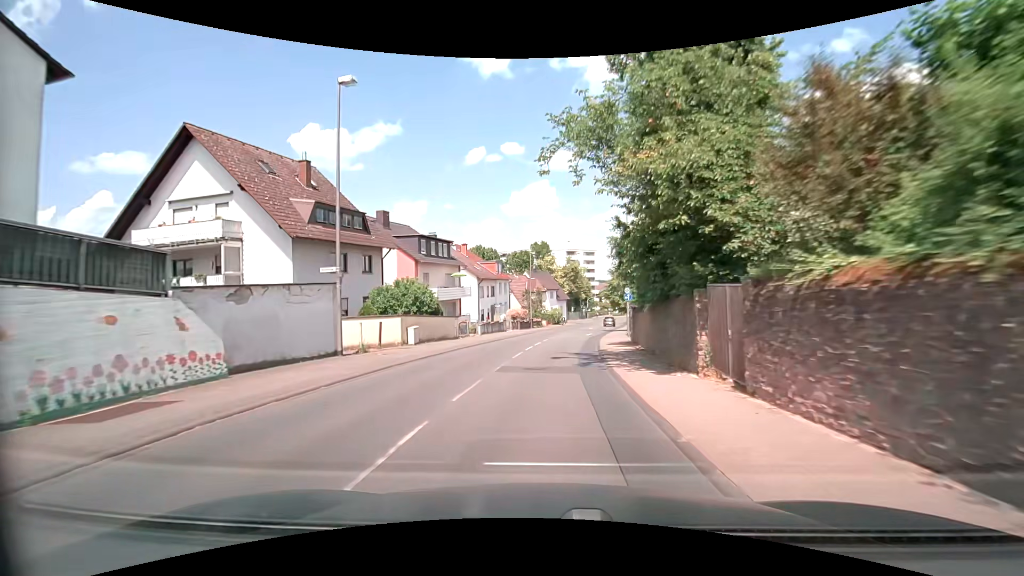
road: secondary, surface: asphalt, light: Day
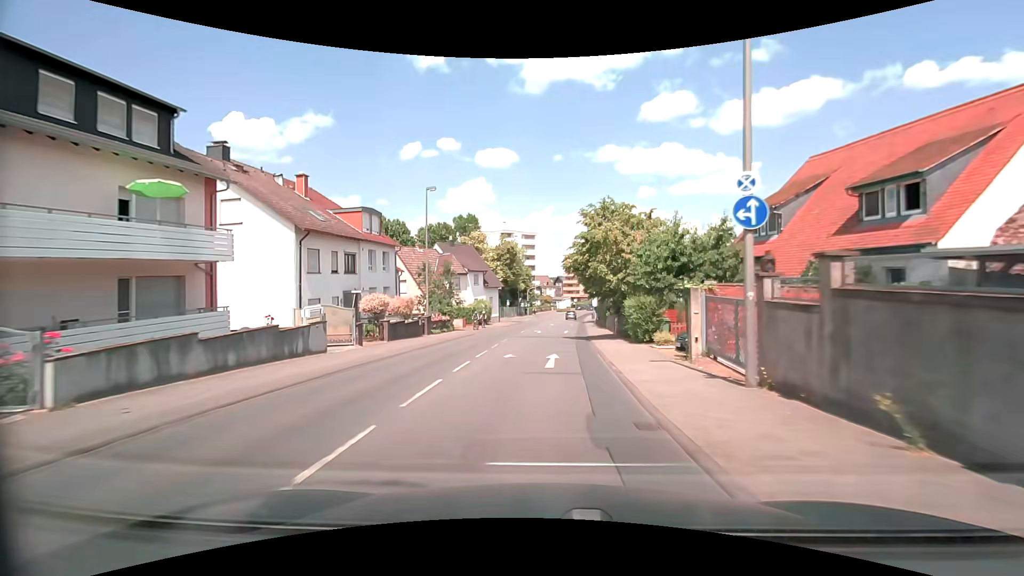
(+1.8, +31.8) m; +7°
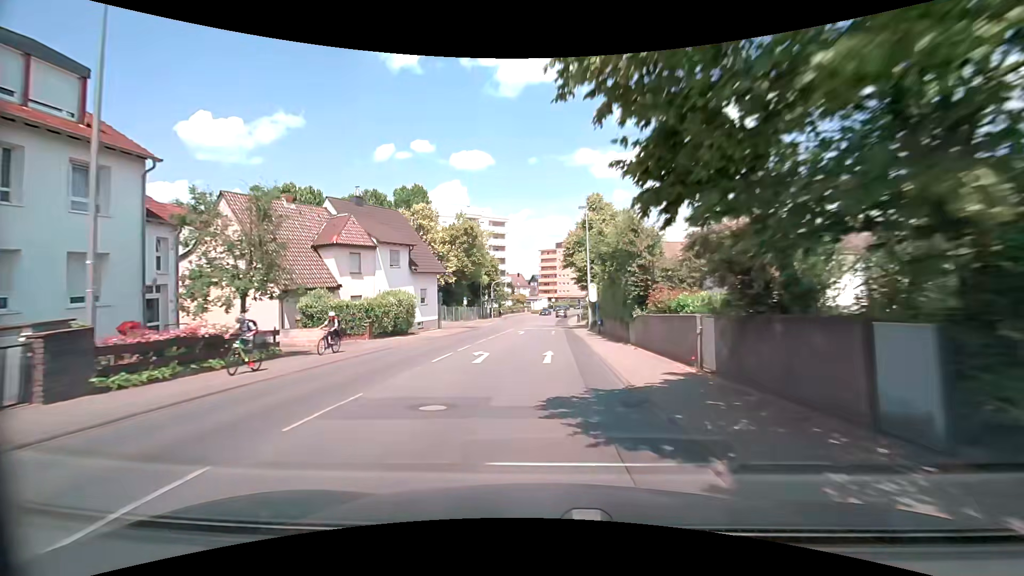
(+0.9, +24.0) m; +3°
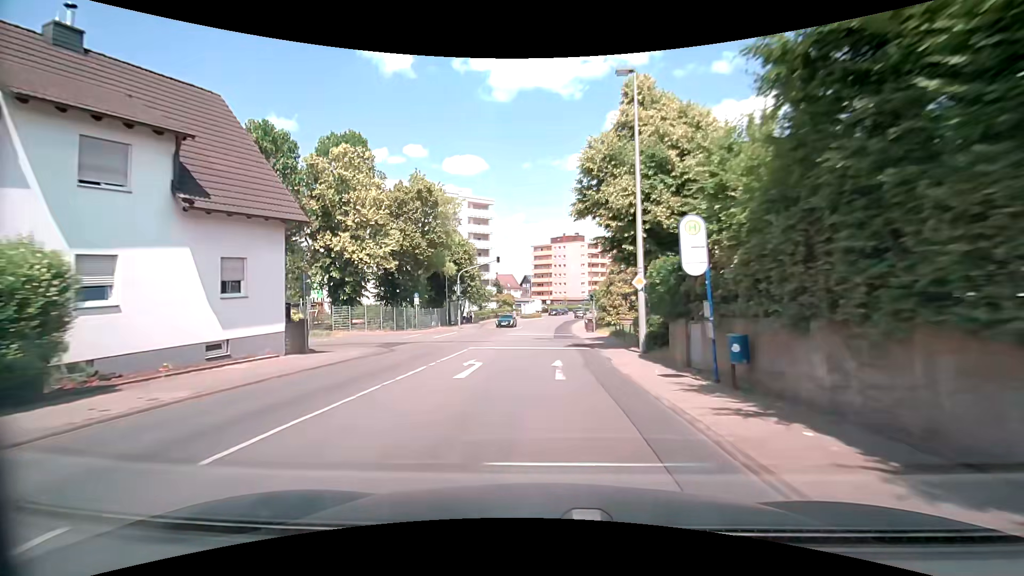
(0.0, +23.6) m; +1°
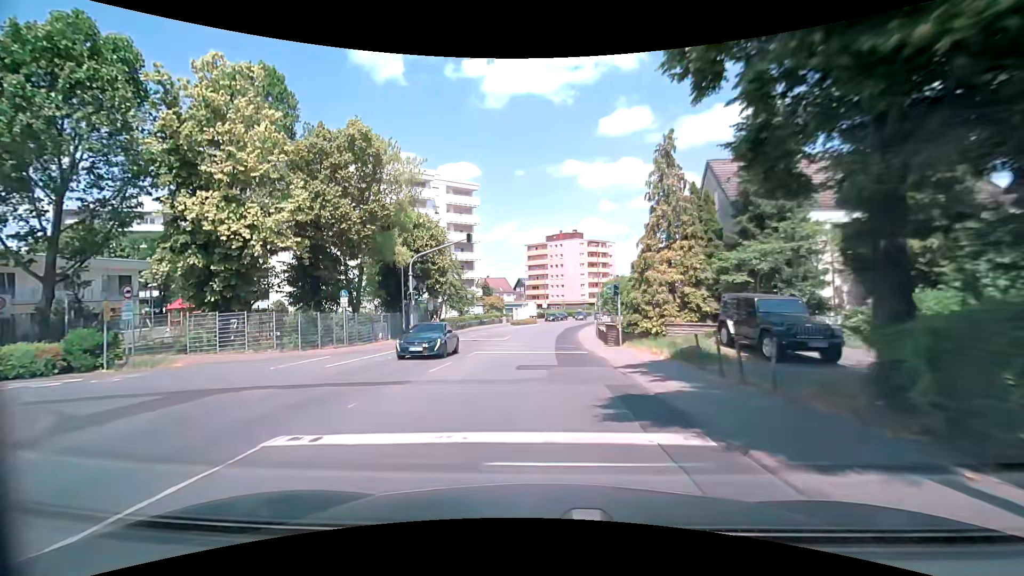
(0.0, +15.7) m; 0°
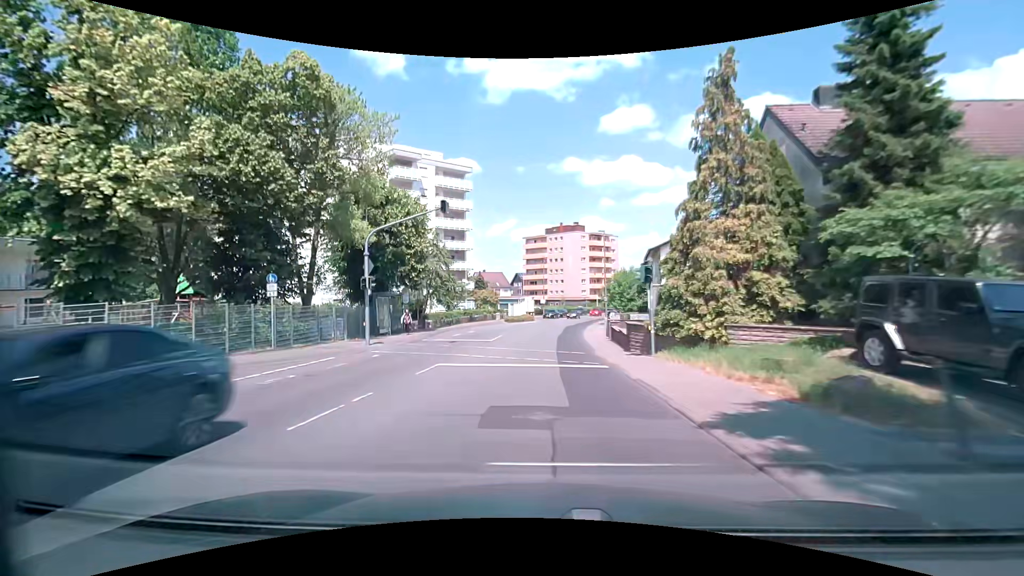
(-0.1, +7.8) m; 0°
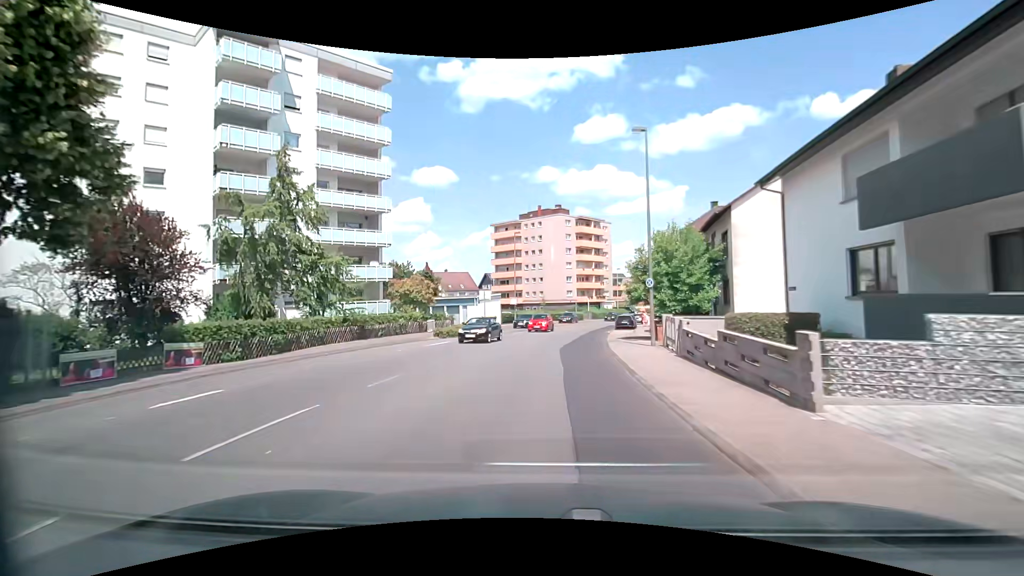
(+0.8, +30.5) m; +3°
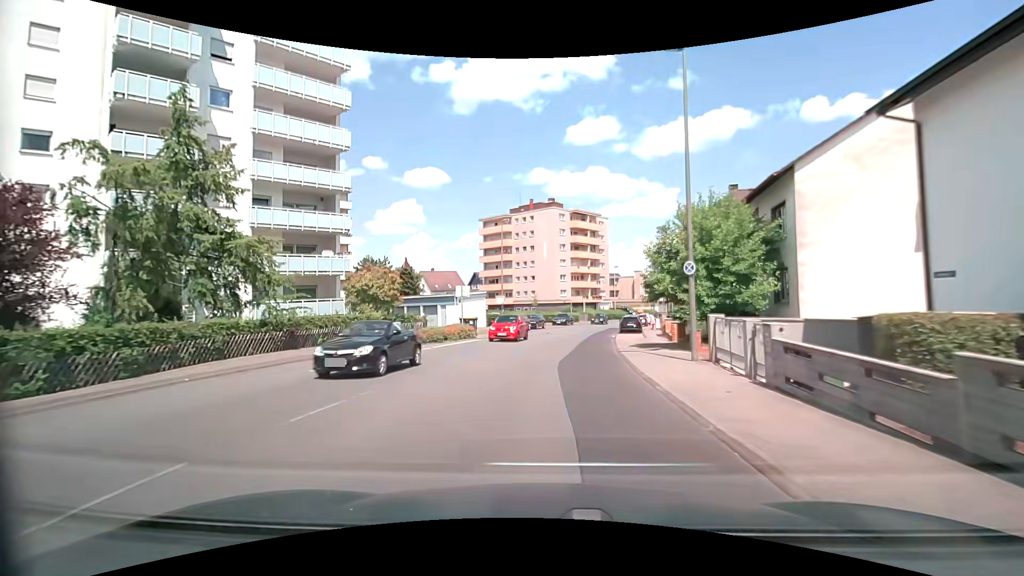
(+0.1, +7.4) m; +1°
(0, +10) (+1, +20) (+2, +30) (+4, +40) (+6, +50) (+8, +59) (+11, +69) (+14, +78) (+17, +88) (+21, +97) m
